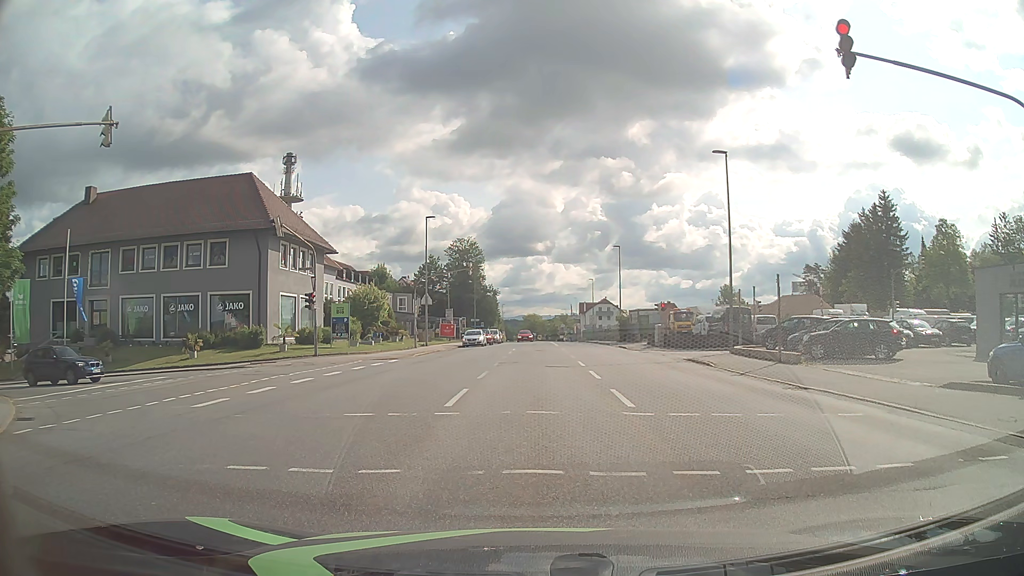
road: tertiary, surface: asphalt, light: Day
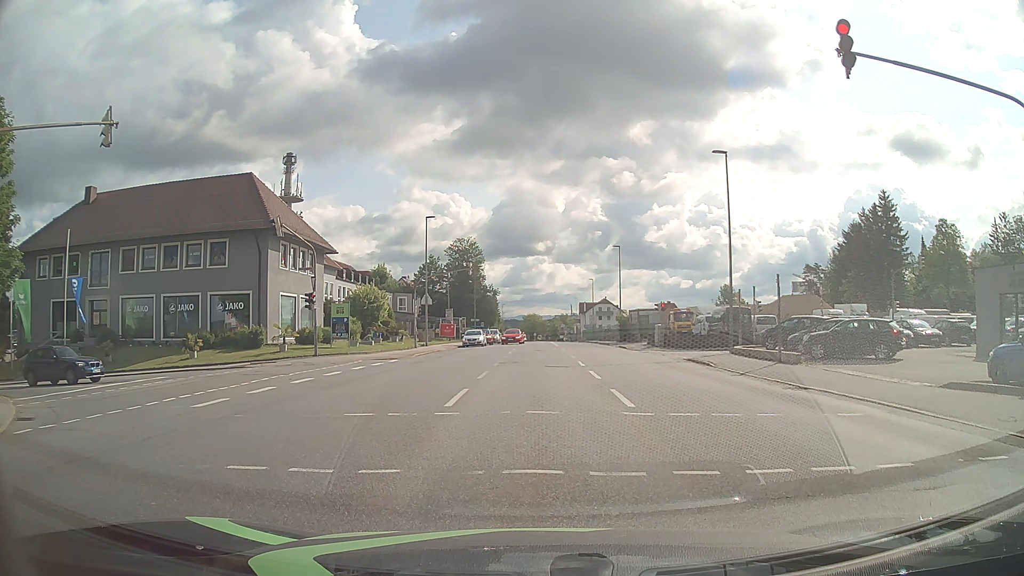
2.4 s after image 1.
(0.0, 0.0) m; 0°
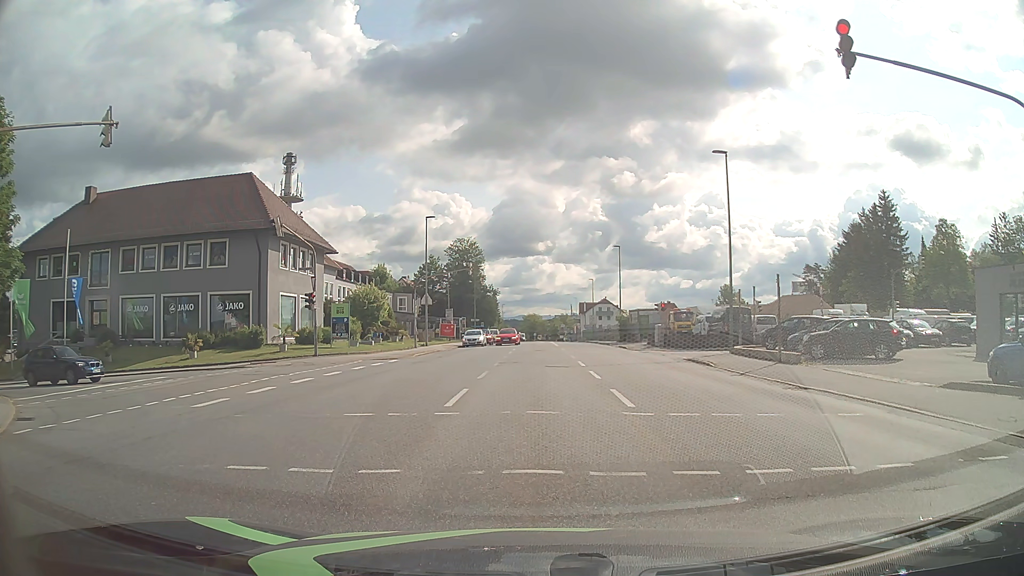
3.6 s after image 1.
(0.0, 0.0) m; 0°
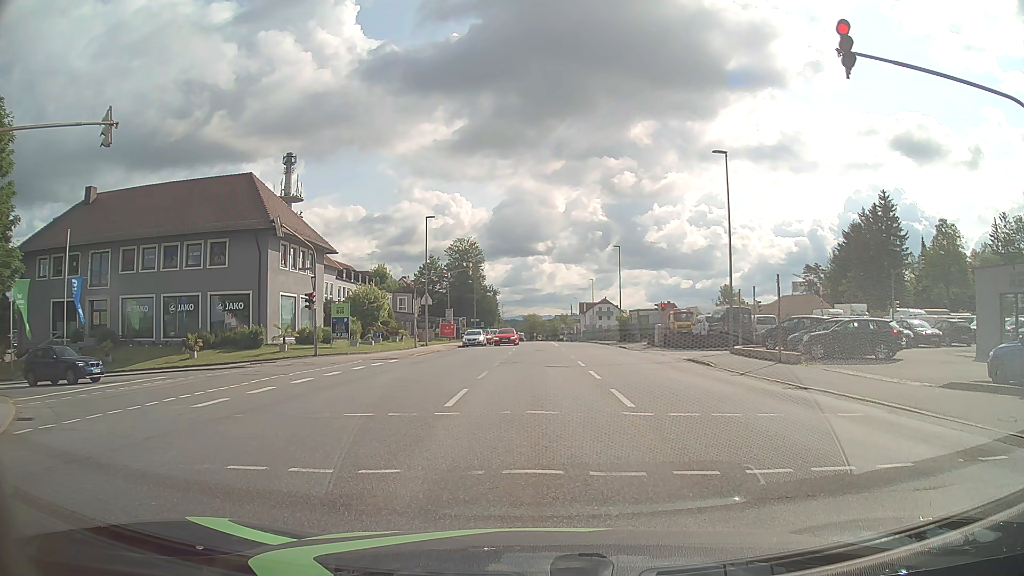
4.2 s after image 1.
(0.0, 0.0) m; 0°
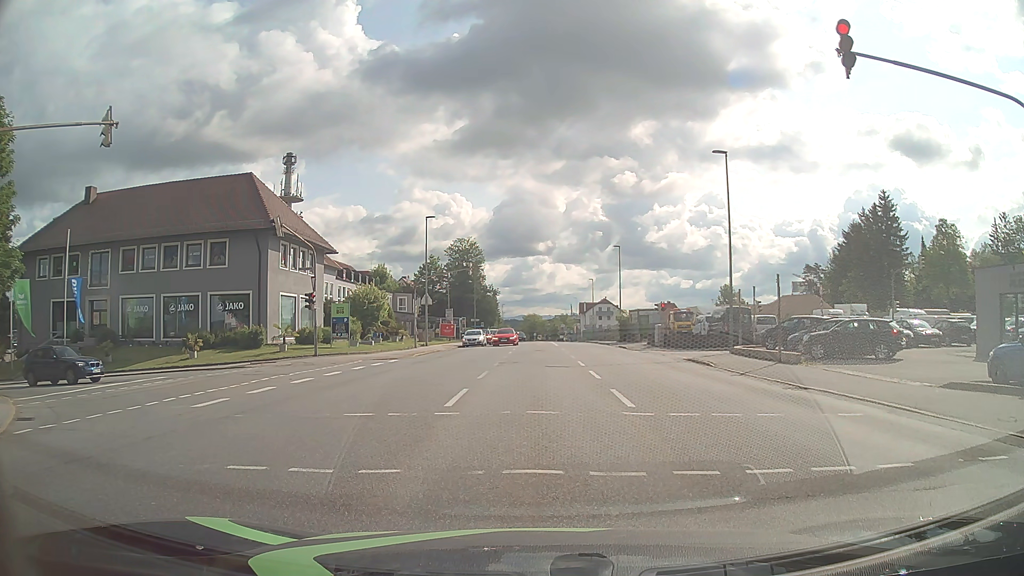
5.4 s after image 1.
(0.0, 0.0) m; 0°
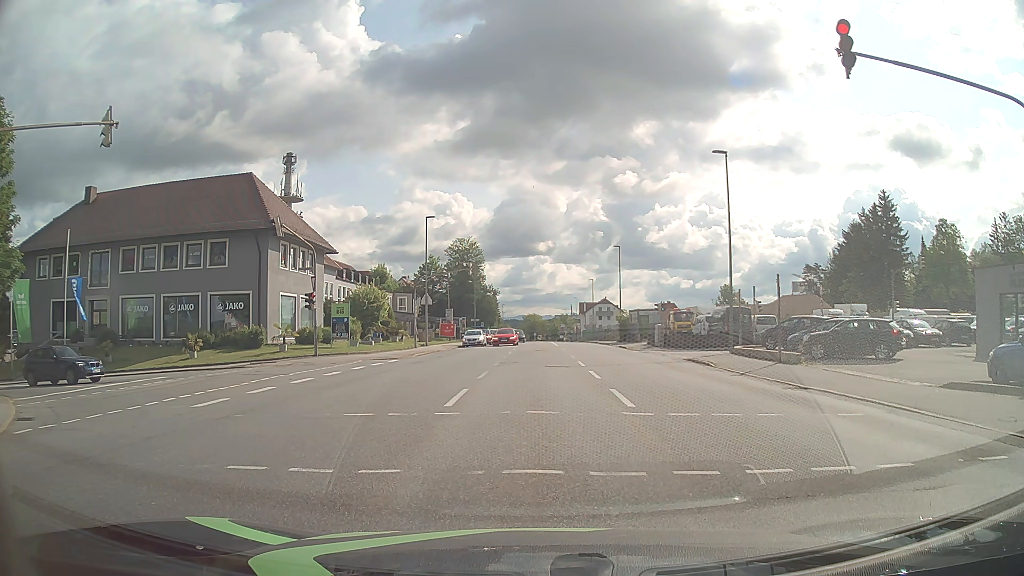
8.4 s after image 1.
(0.0, 0.0) m; 0°
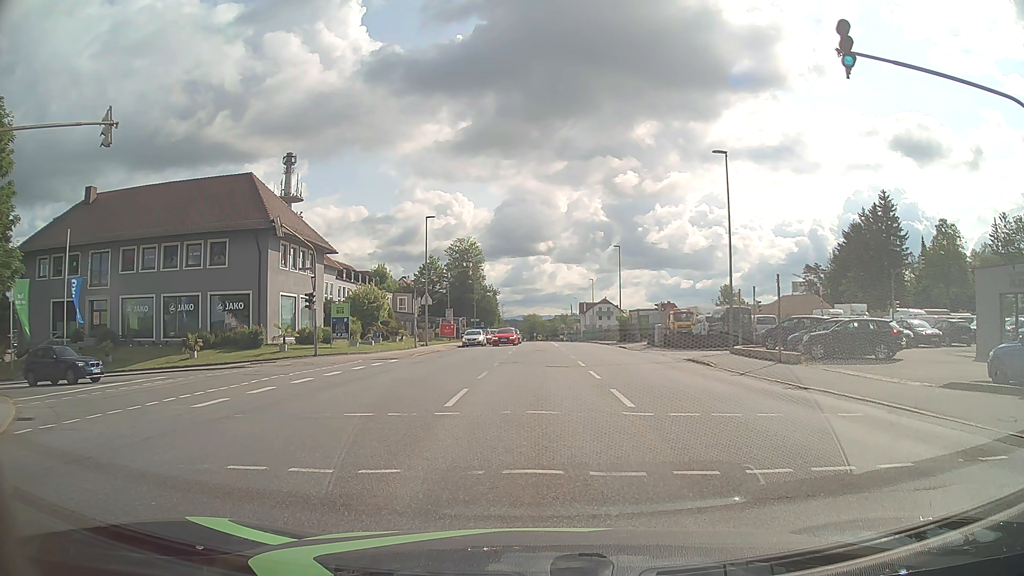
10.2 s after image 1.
(0.0, 0.0) m; 0°
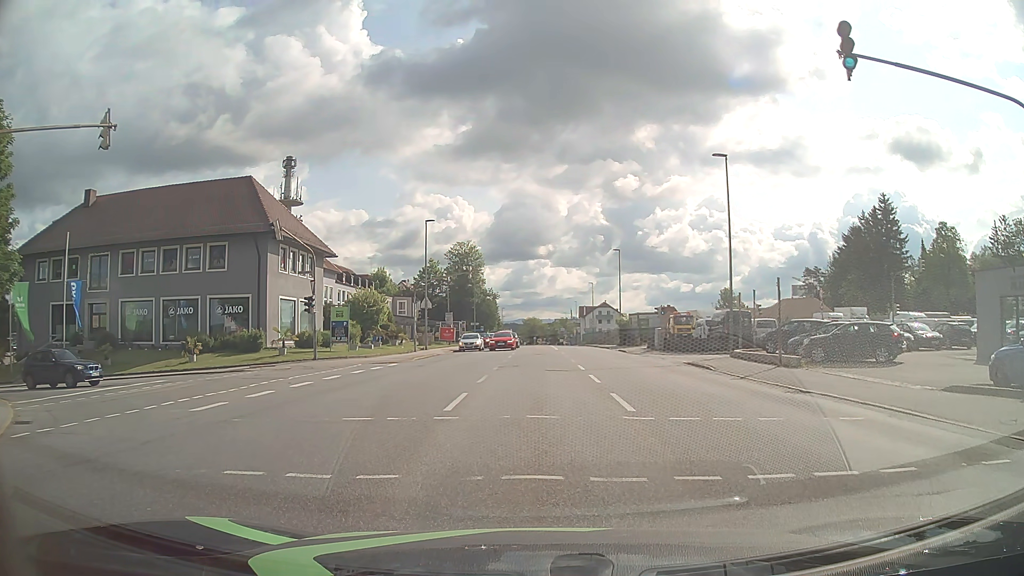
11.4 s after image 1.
(0.0, +0.1) m; 0°
